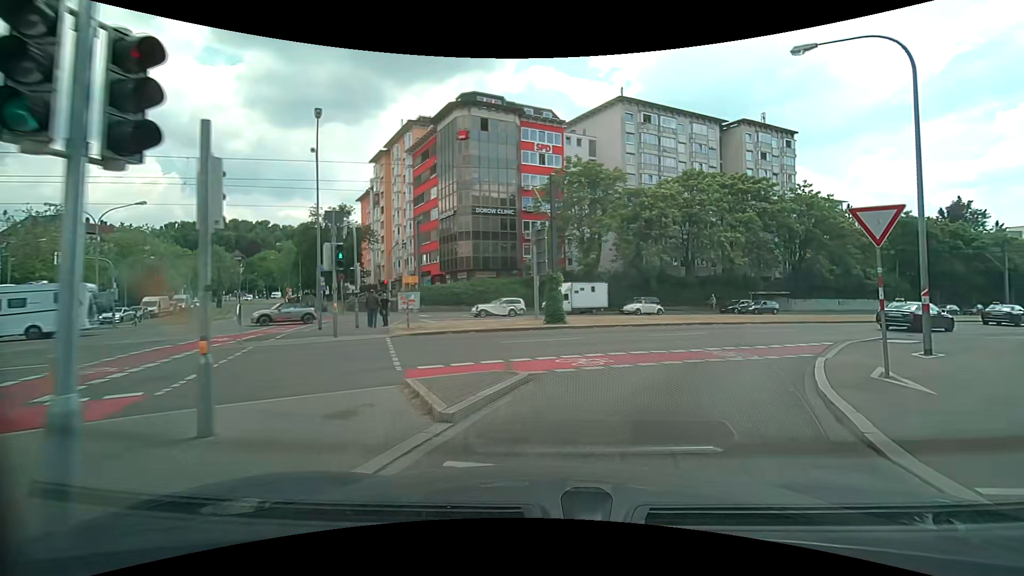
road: primary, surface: asphalt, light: Day
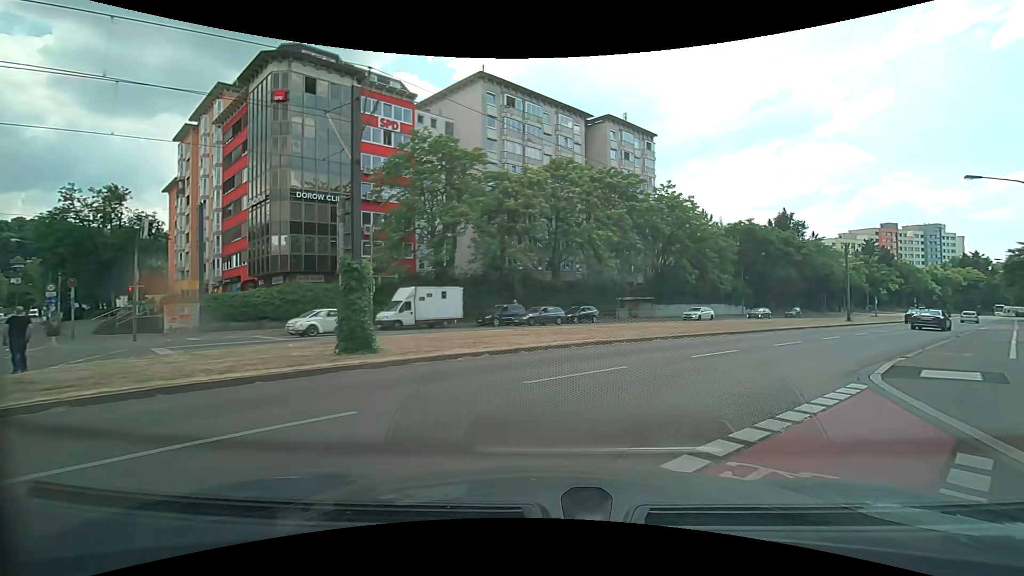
(+1.5, +10.4) m; +18°
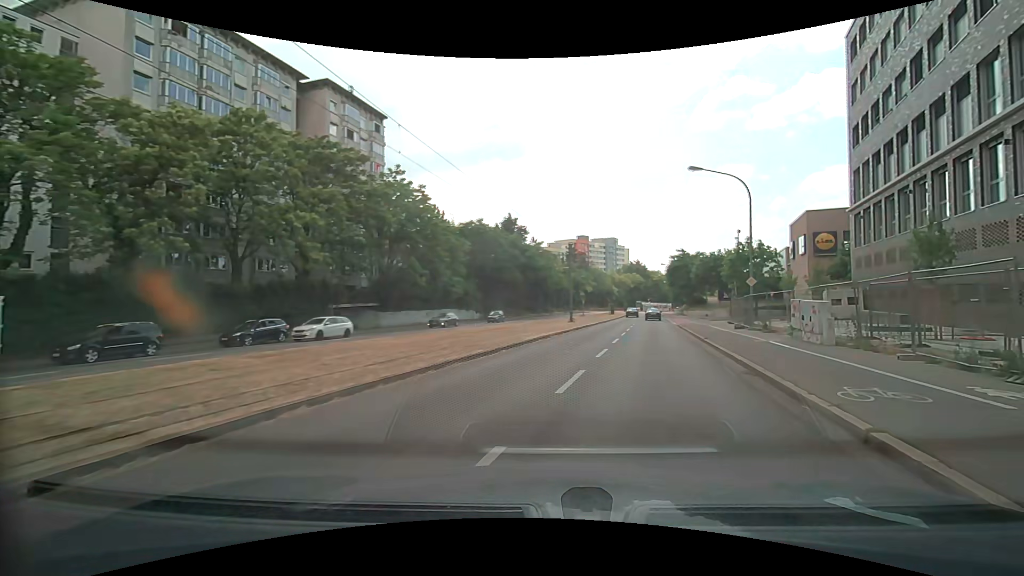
(+2.4, +10.9) m; +29°
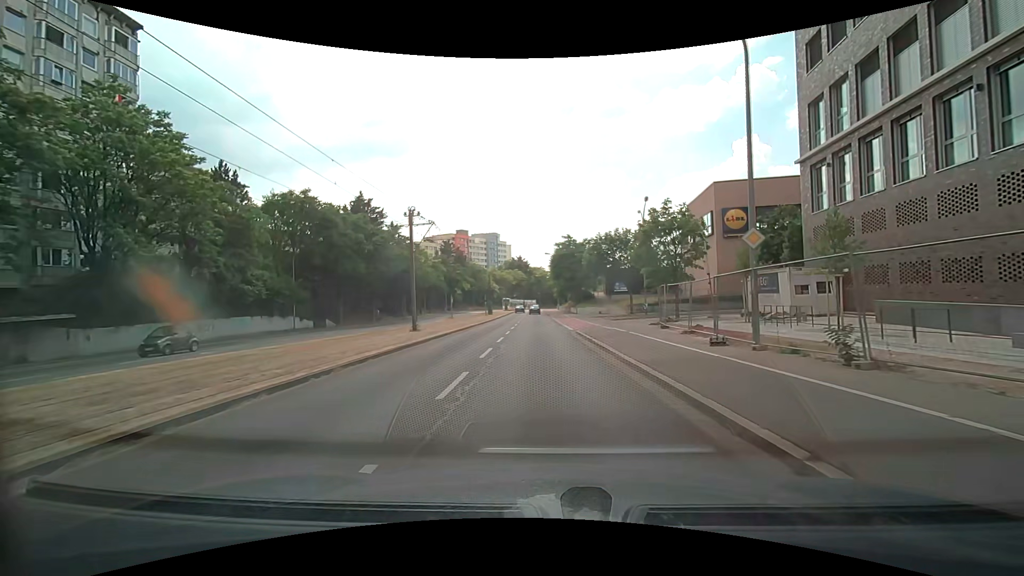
(+3.2, +18.3) m; +12°
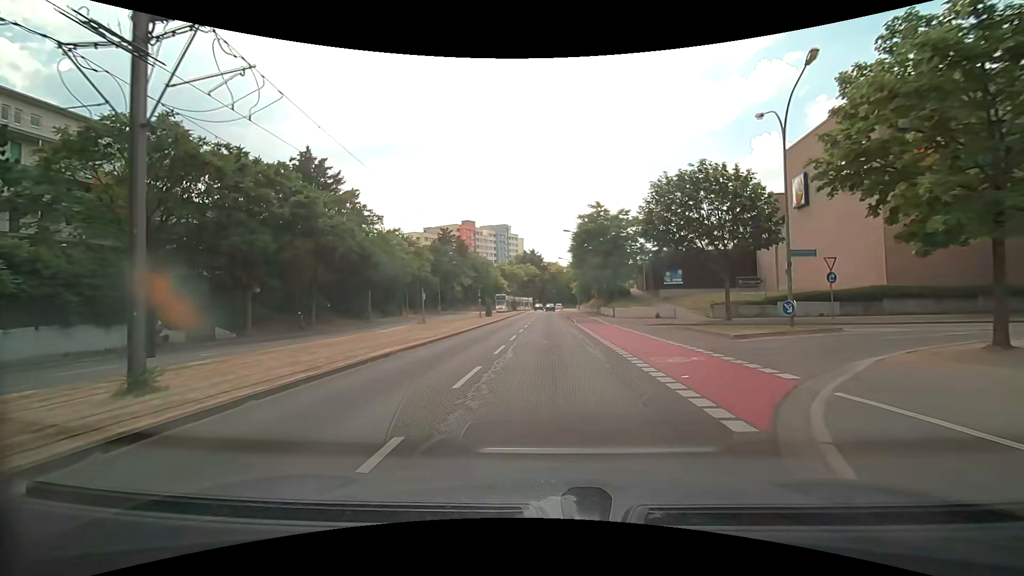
(0.0, +23.4) m; -1°
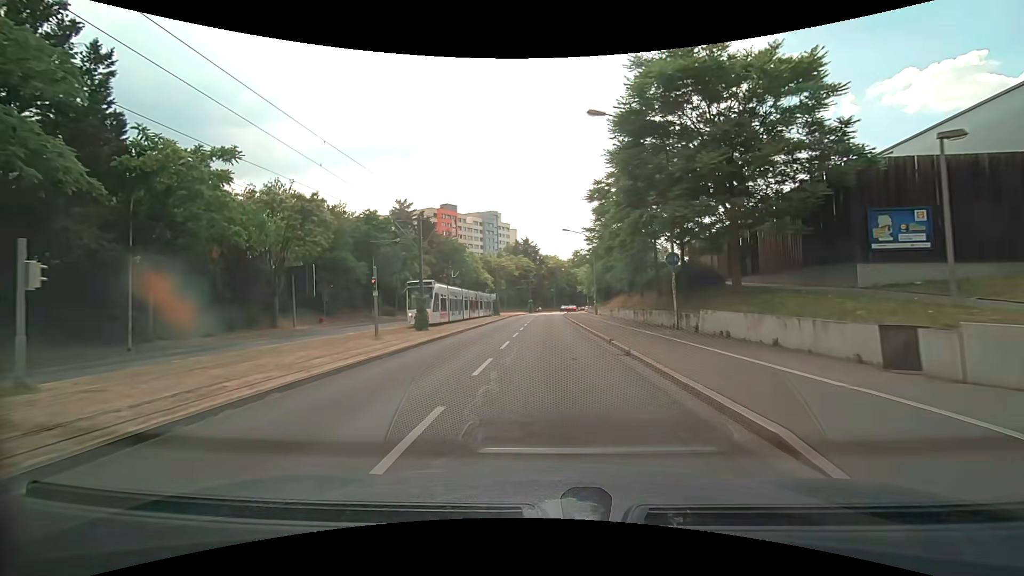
(-0.1, +35.0) m; 0°
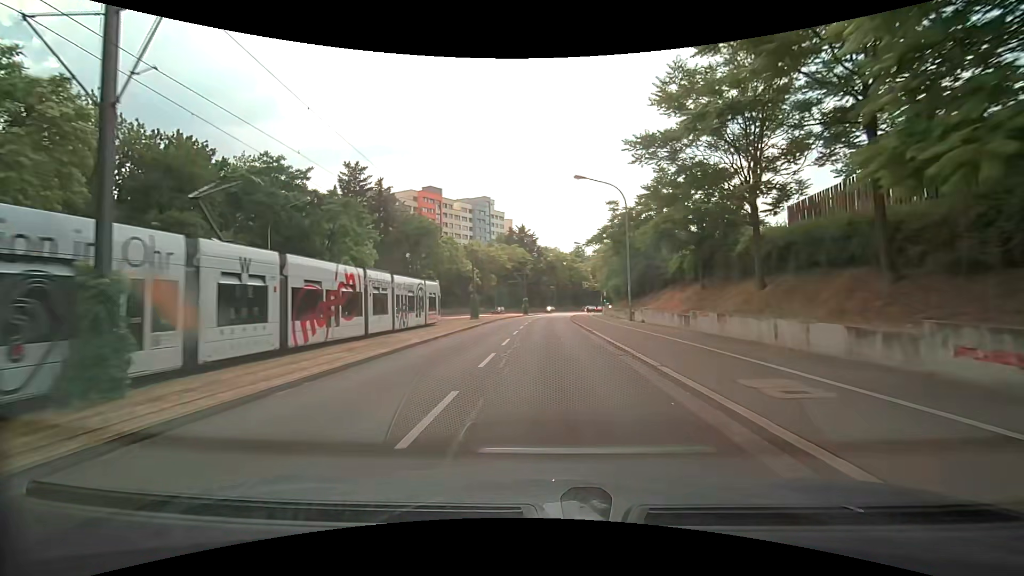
(0.0, +22.9) m; 0°
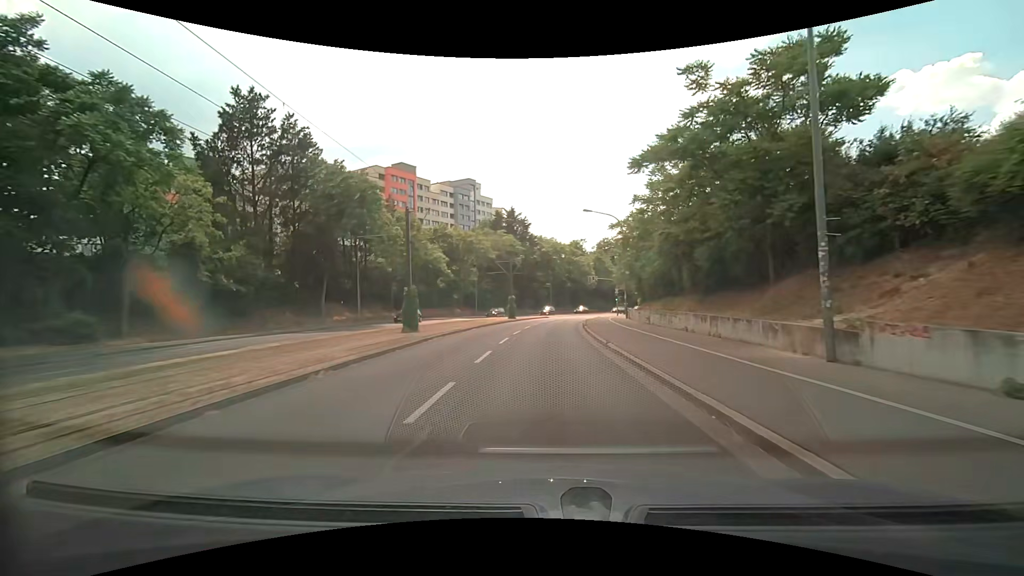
(+0.1, +23.1) m; +1°
(0, +10) (0, +20) (0, +30) (+1, +40) (+2, +50) (+4, +60) (+6, +70) (+8, +79) (+11, +89) (+14, +99) m
